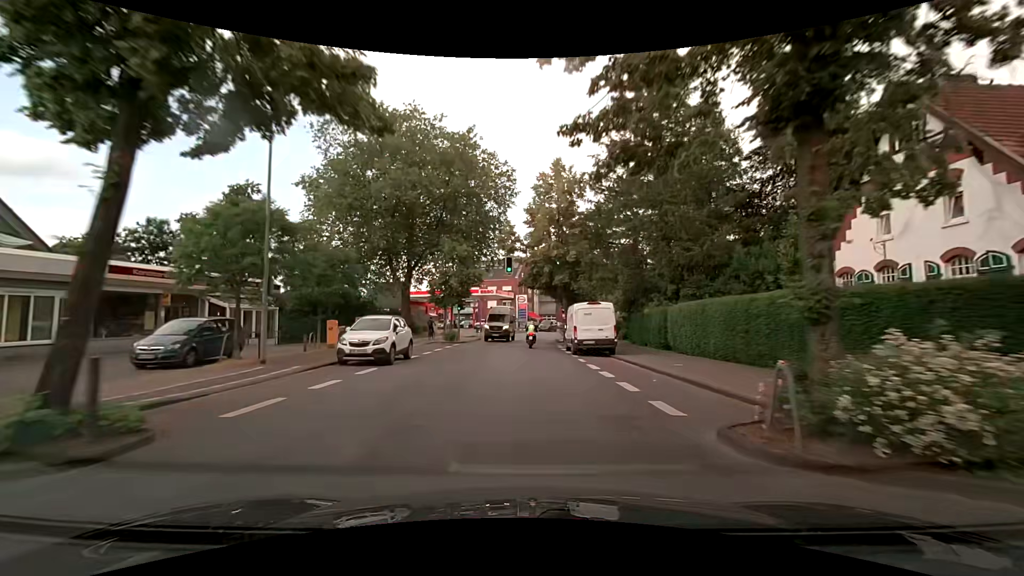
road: secondary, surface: asphalt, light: Day
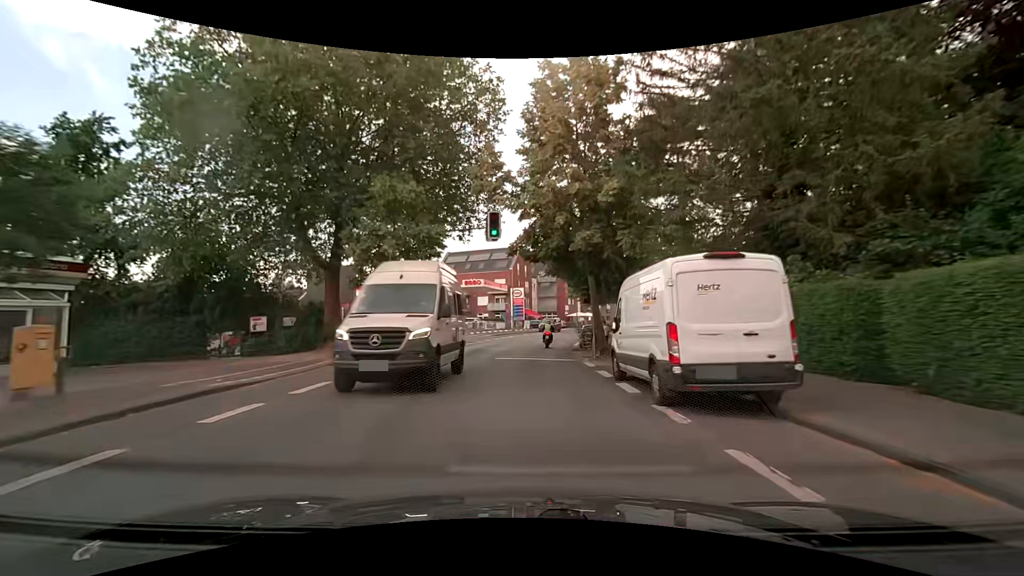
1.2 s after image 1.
(+0.1, +15.7) m; 0°
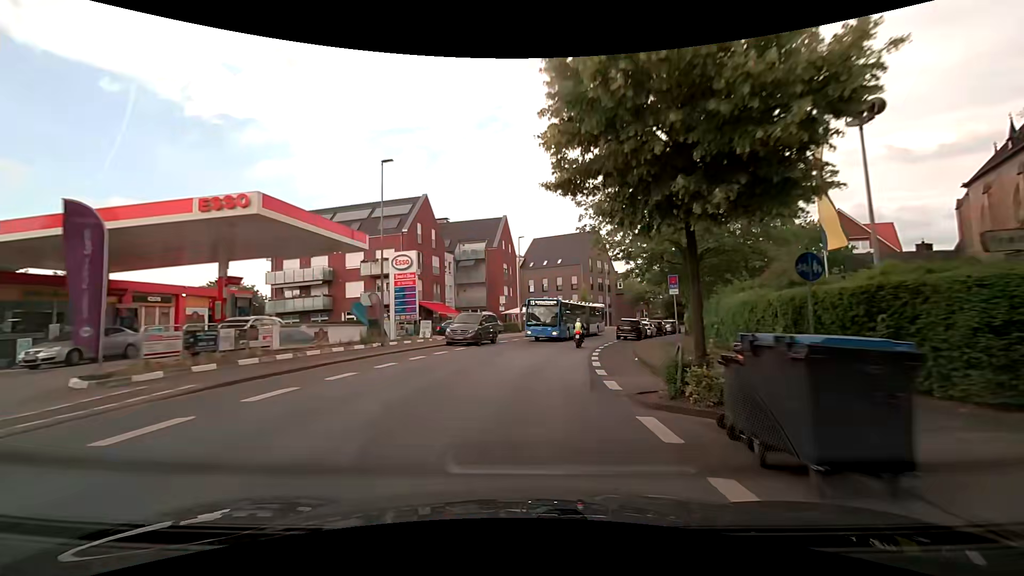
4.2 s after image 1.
(+2.0, +38.1) m; +8°
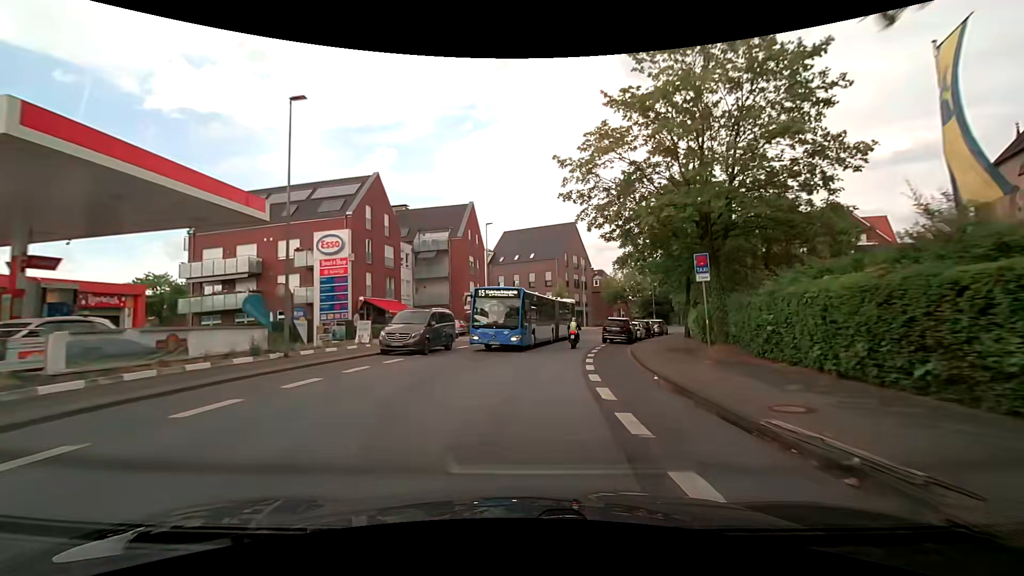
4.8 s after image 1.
(+0.2, +7.5) m; +3°
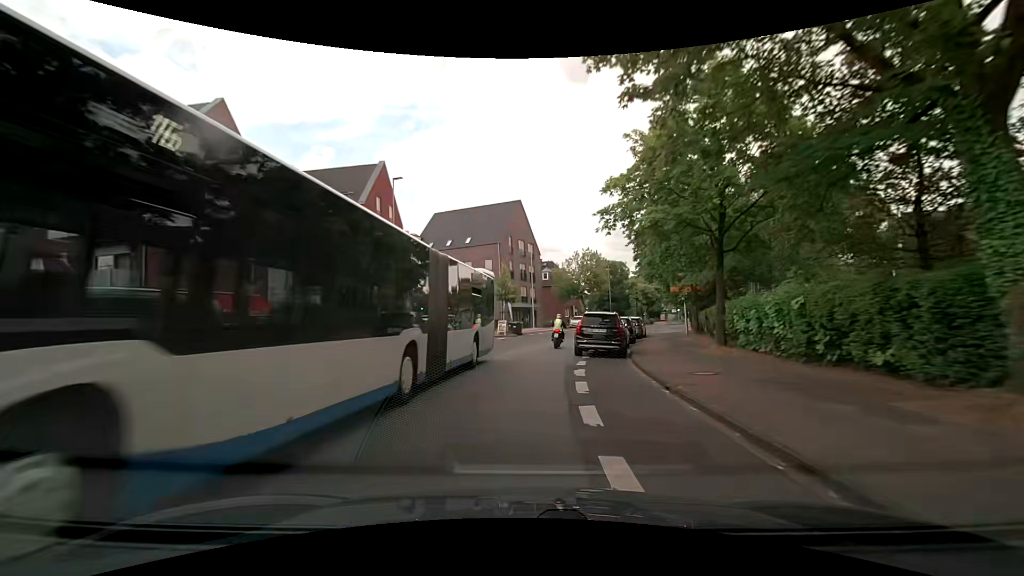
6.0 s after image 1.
(+1.1, +14.7) m; +7°
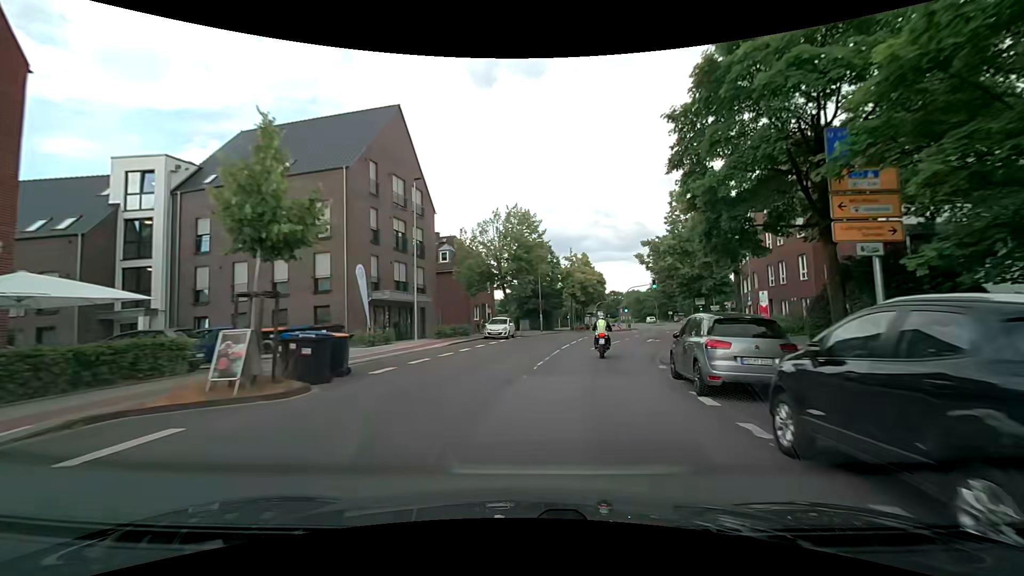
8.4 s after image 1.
(+1.2, +28.5) m; +10°
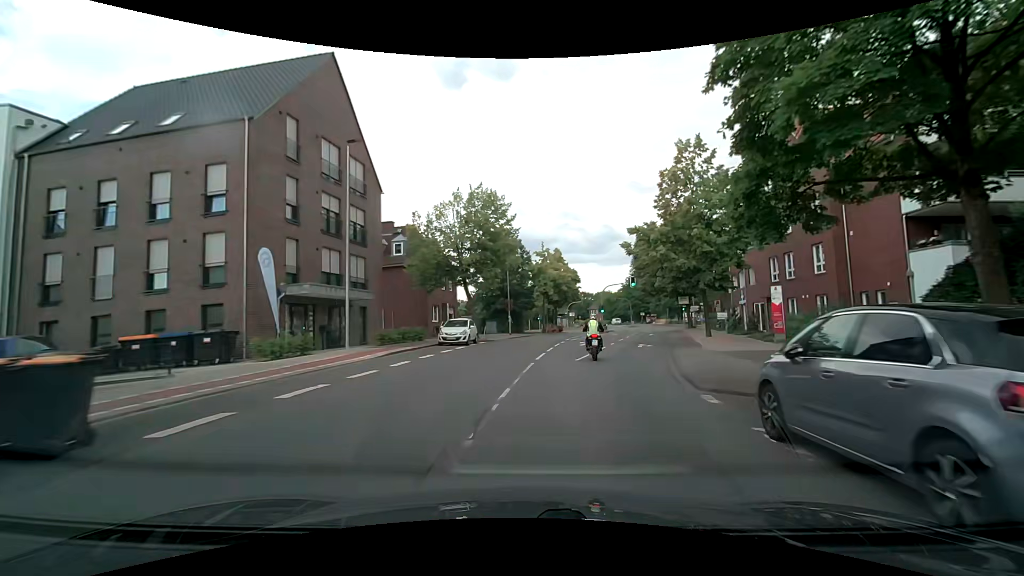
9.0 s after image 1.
(+0.2, +6.5) m; +3°
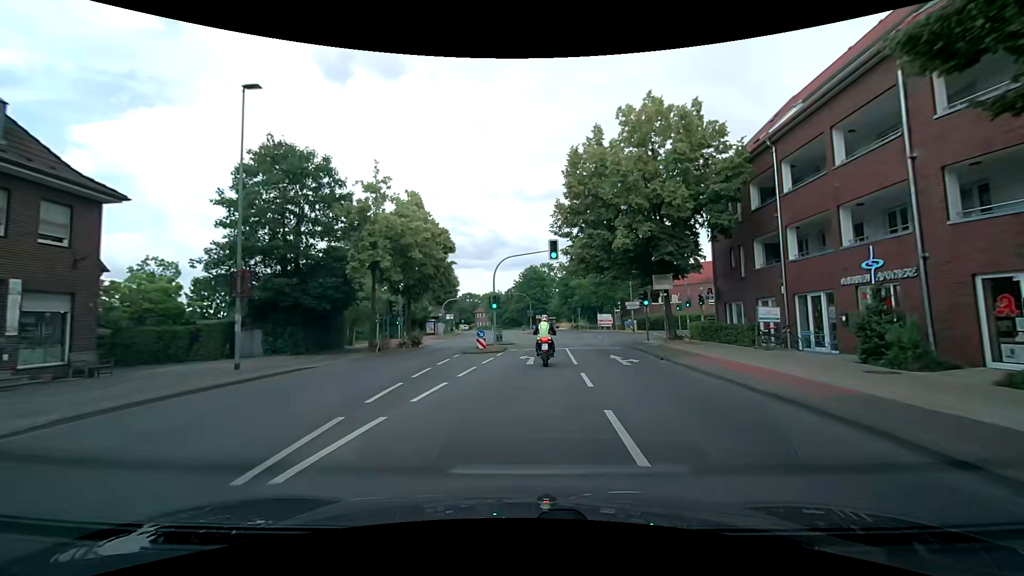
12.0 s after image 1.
(+4.4, +30.9) m; +14°
(0, +10) (0, +20) (+1, +30) (+1, +40) (0, +50) (-6, +57) (-16, +60) (-26, +61) (-36, +61) (-46, +59) m
